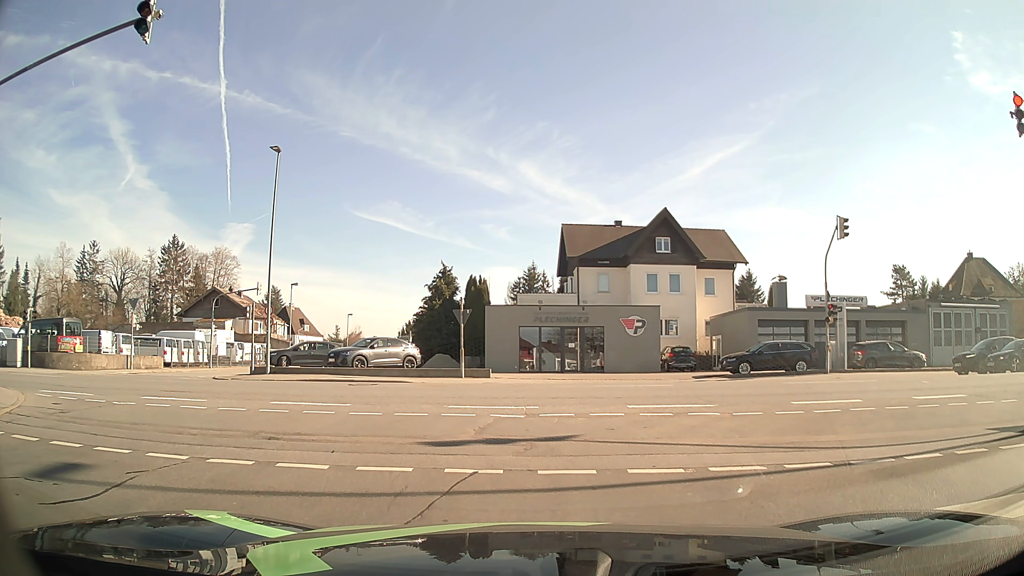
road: residential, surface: asphalt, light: Day
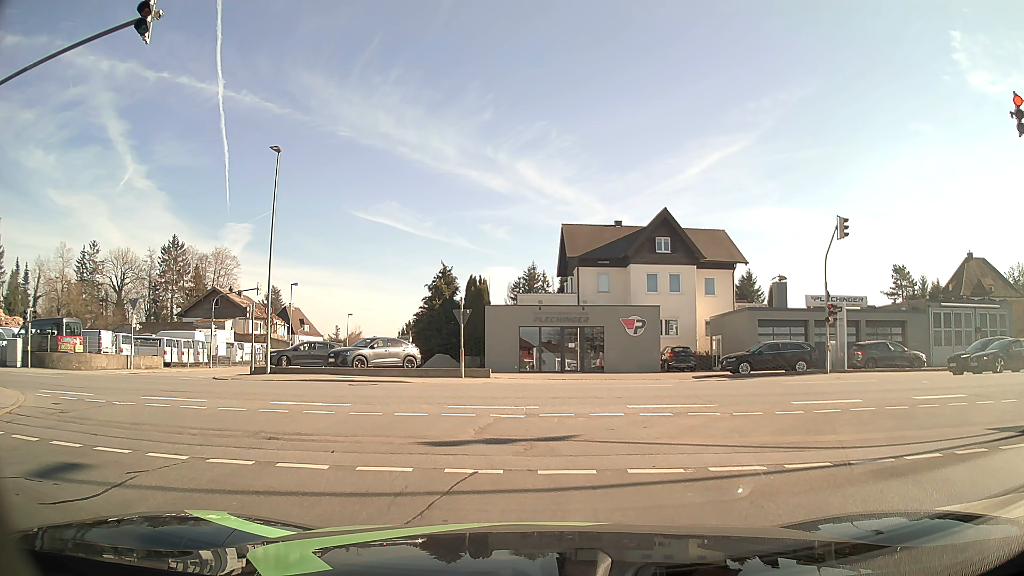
(0.0, 0.0) m; 0°
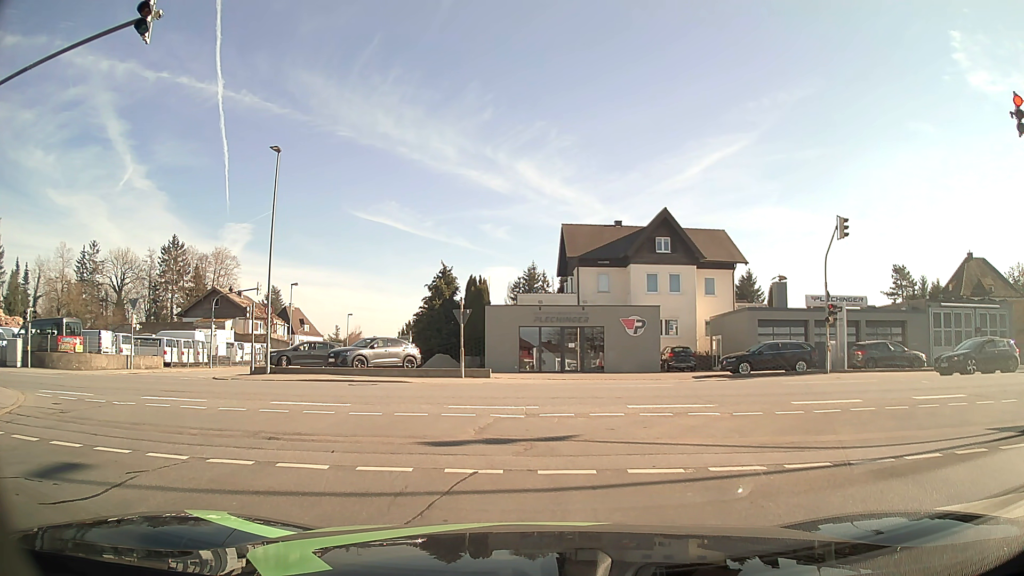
(0.0, 0.0) m; 0°
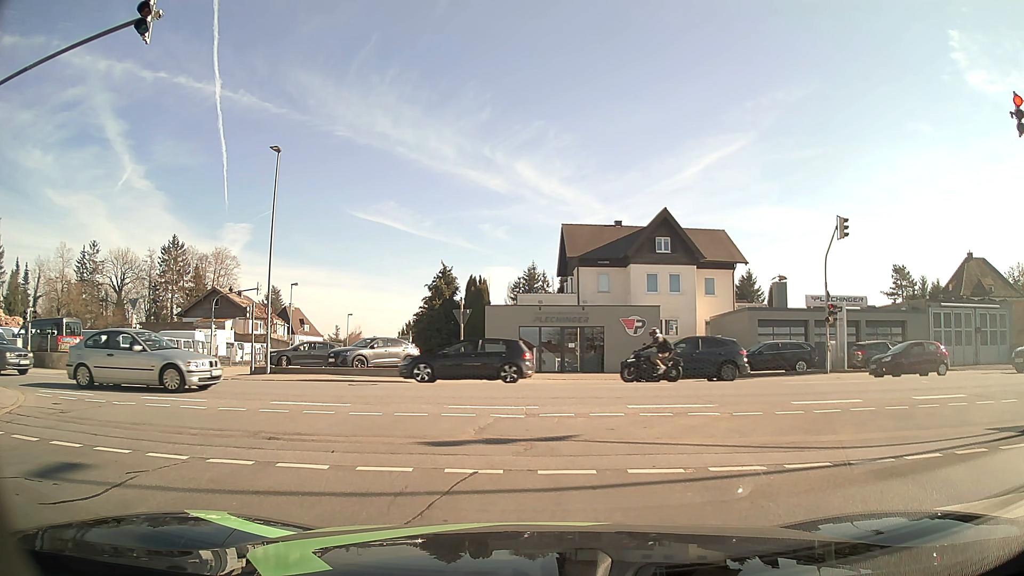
(0.0, 0.0) m; 0°
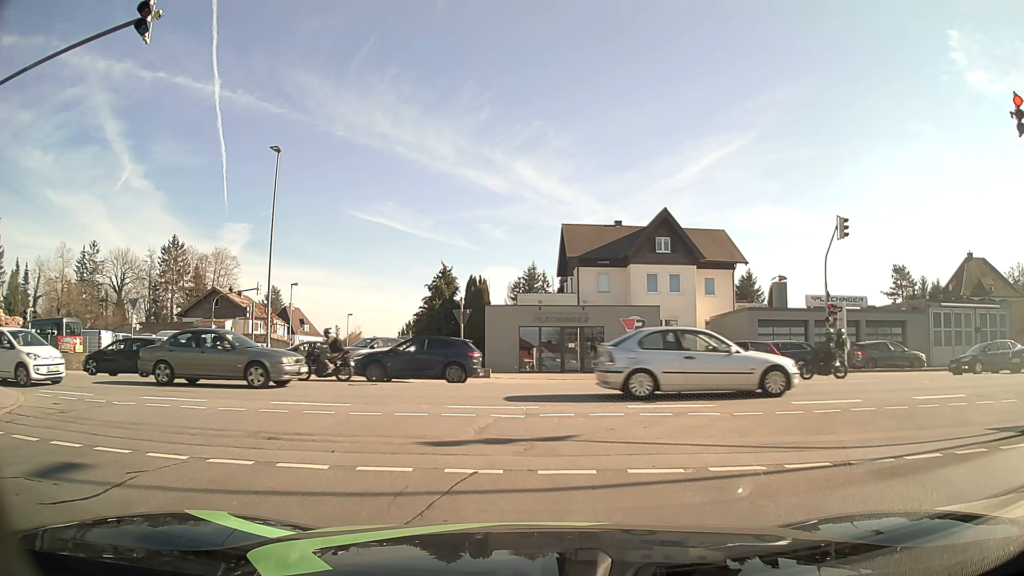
(0.0, 0.0) m; 0°
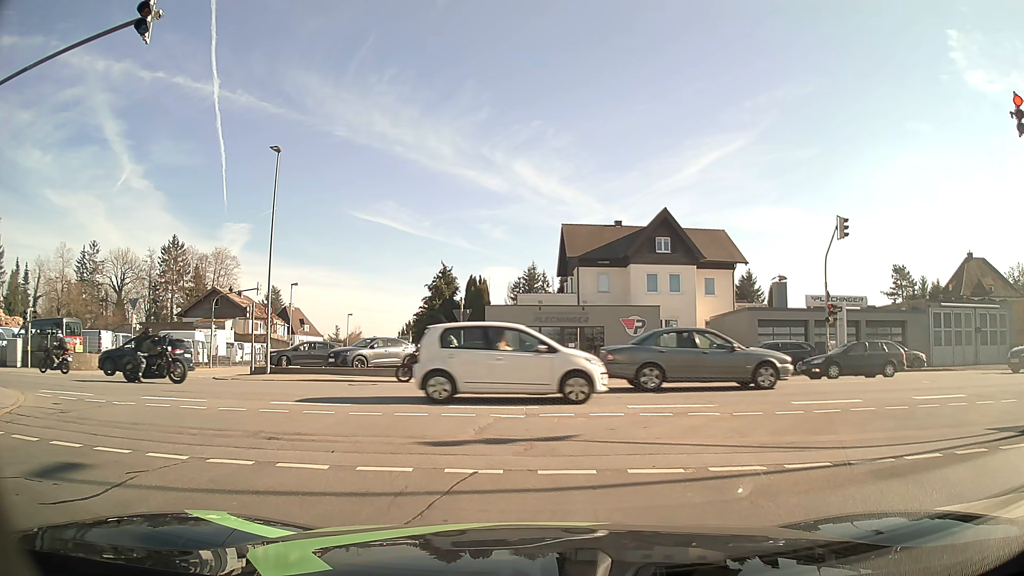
(0.0, 0.0) m; 0°
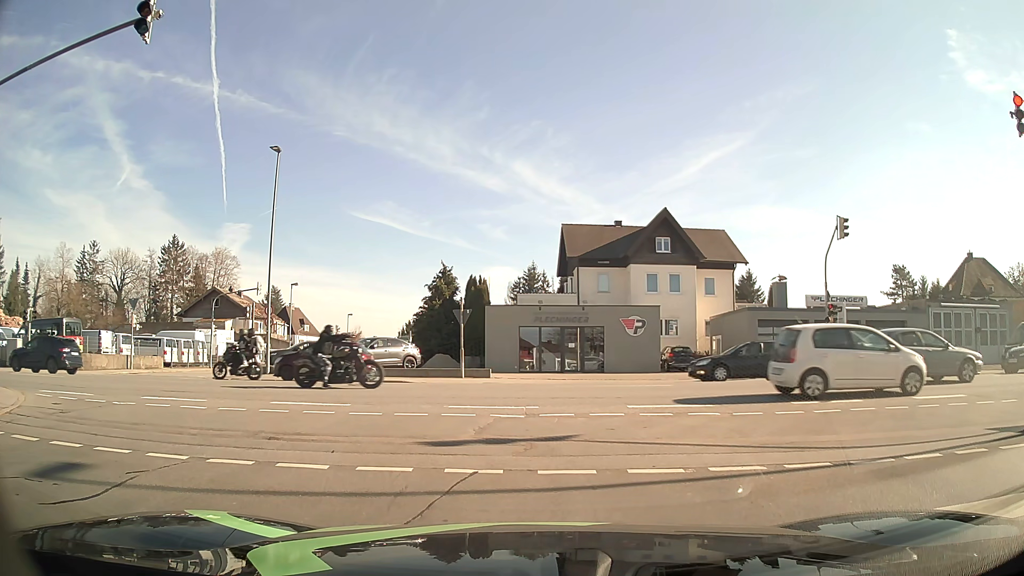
(0.0, 0.0) m; 0°
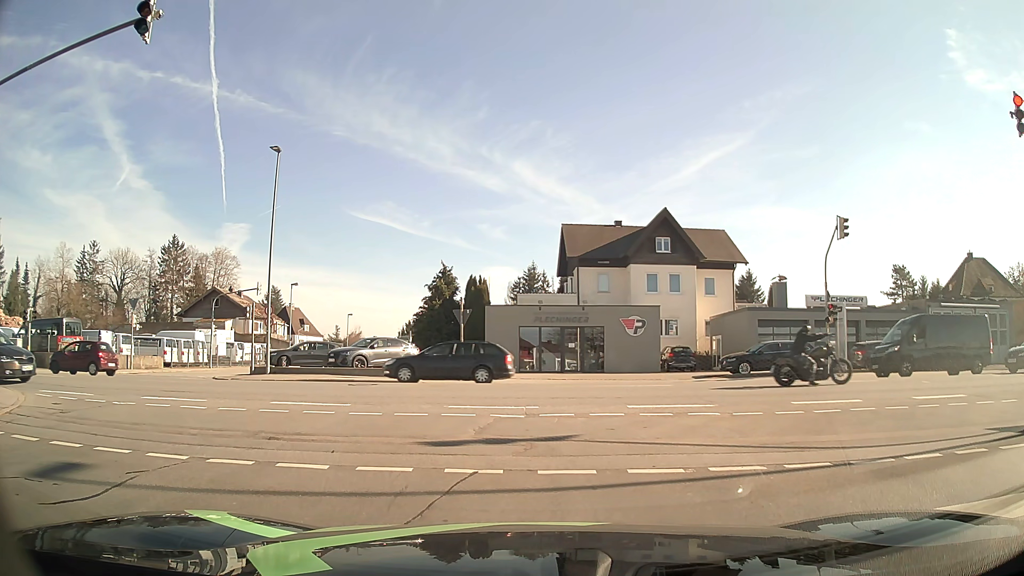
(0.0, 0.0) m; 0°
